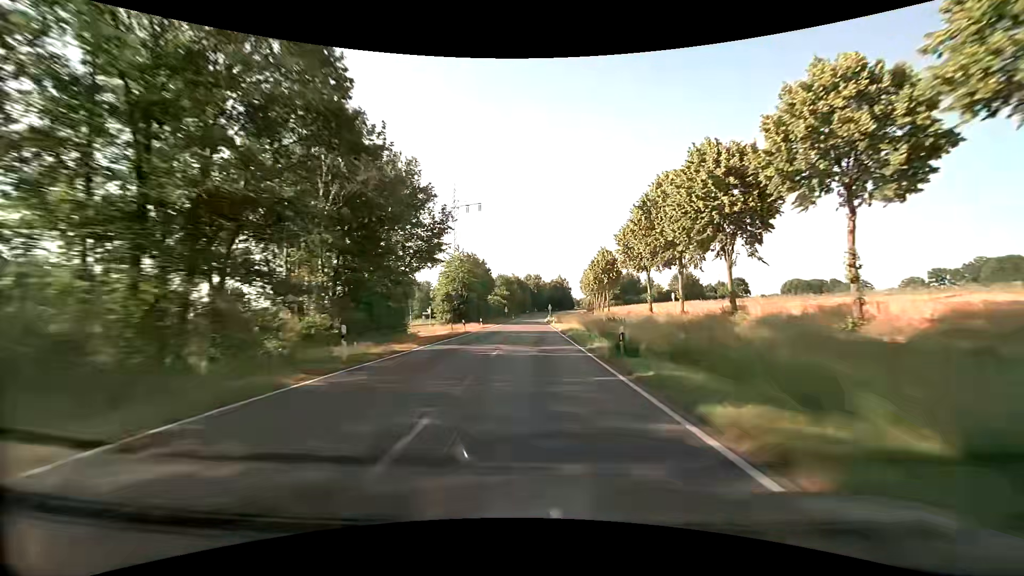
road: secondary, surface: asphalt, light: Day
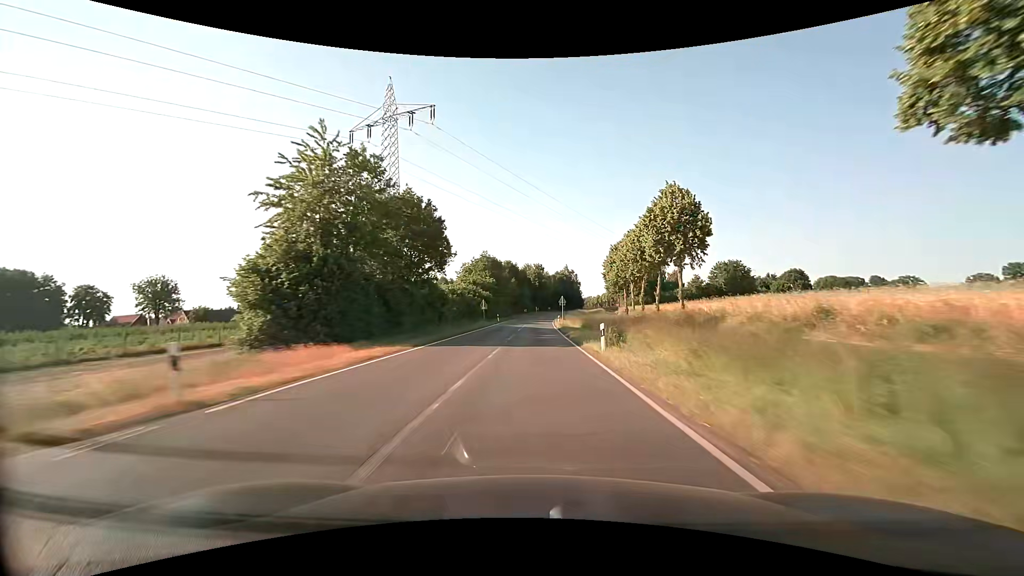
(0.0, +47.4) m; 0°
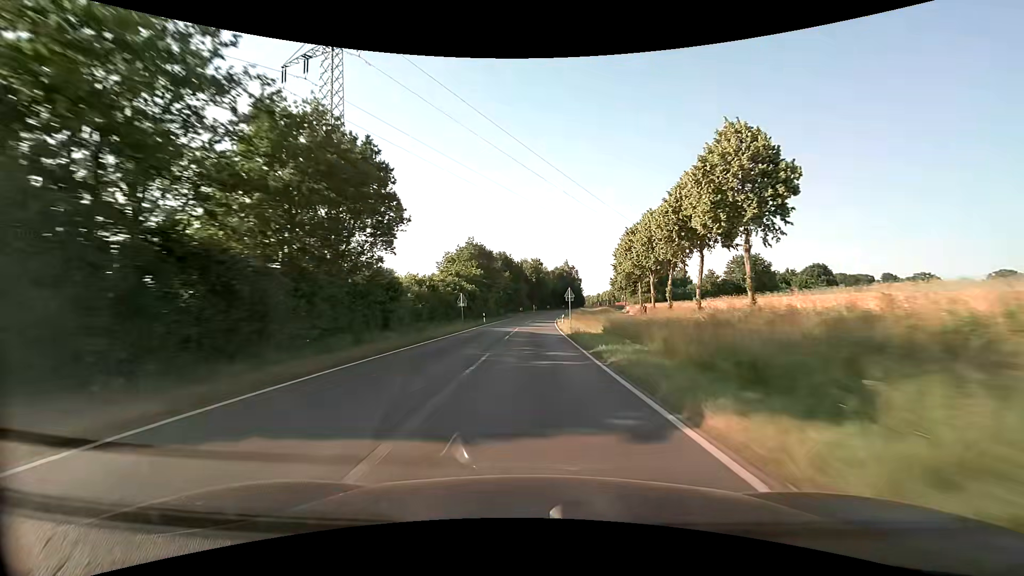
(0.0, +15.8) m; 0°
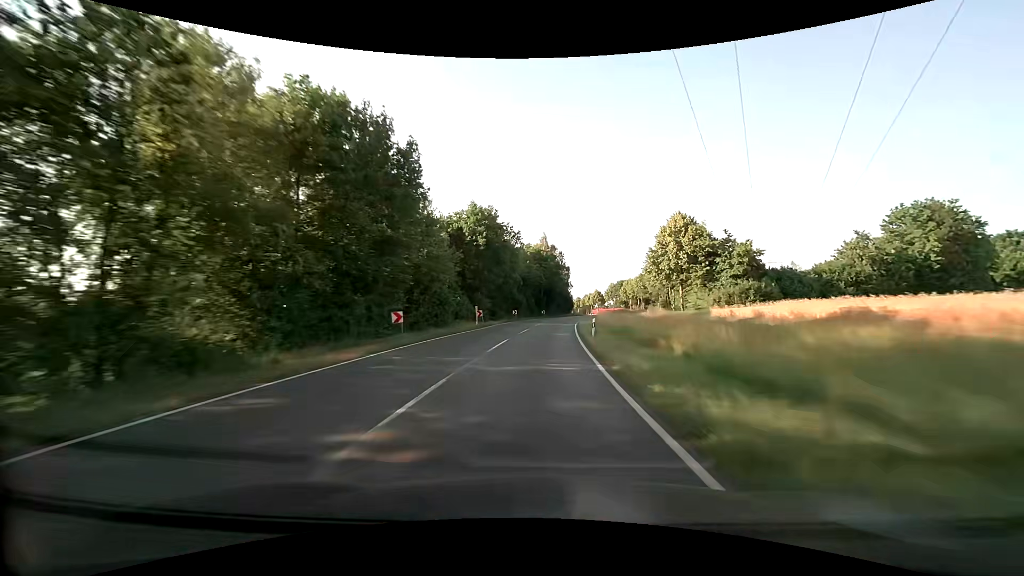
(+1.9, +78.8) m; +4°
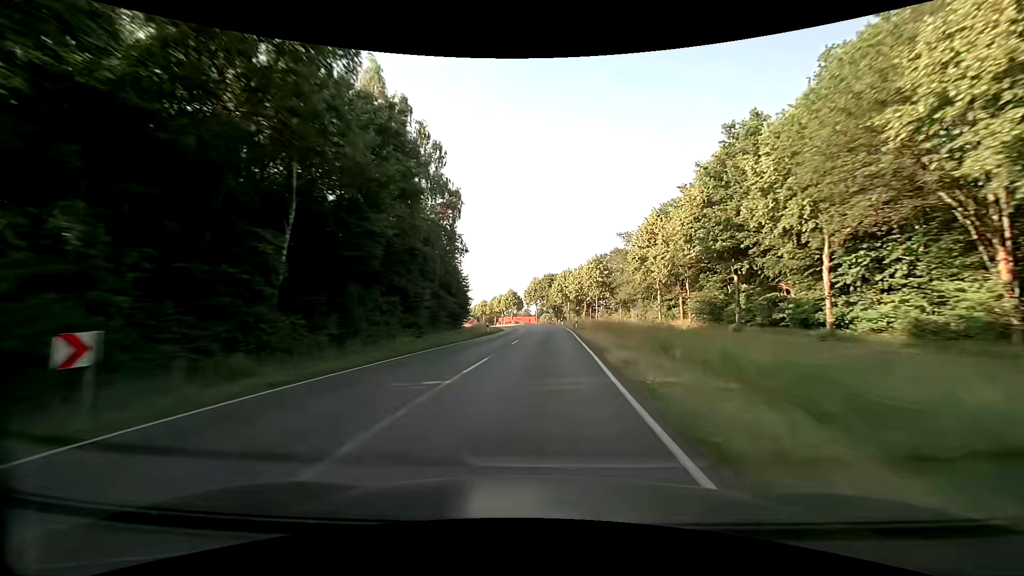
(+6.7, +78.1) m; +10°
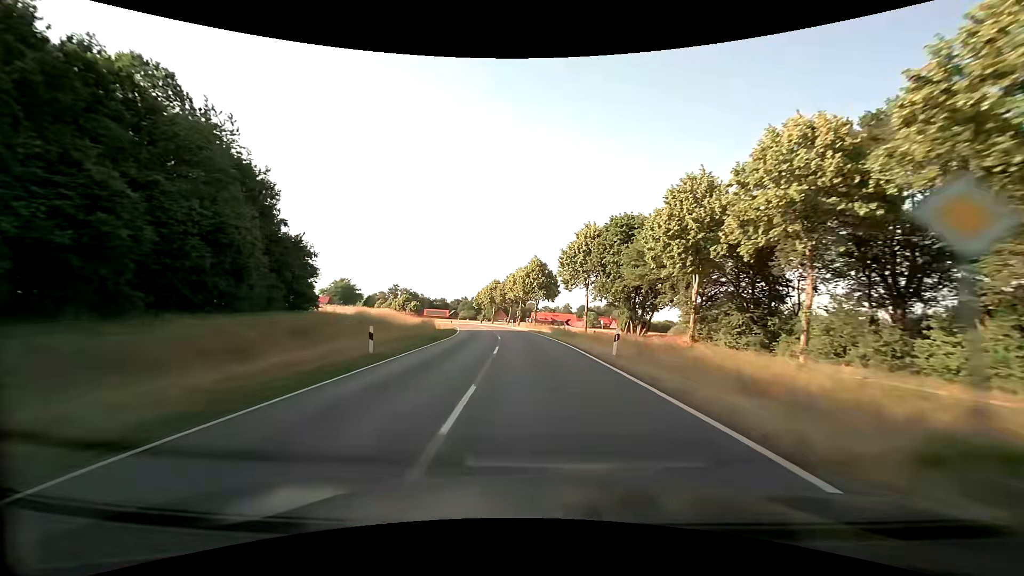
(+0.5, +78.7) m; -4°
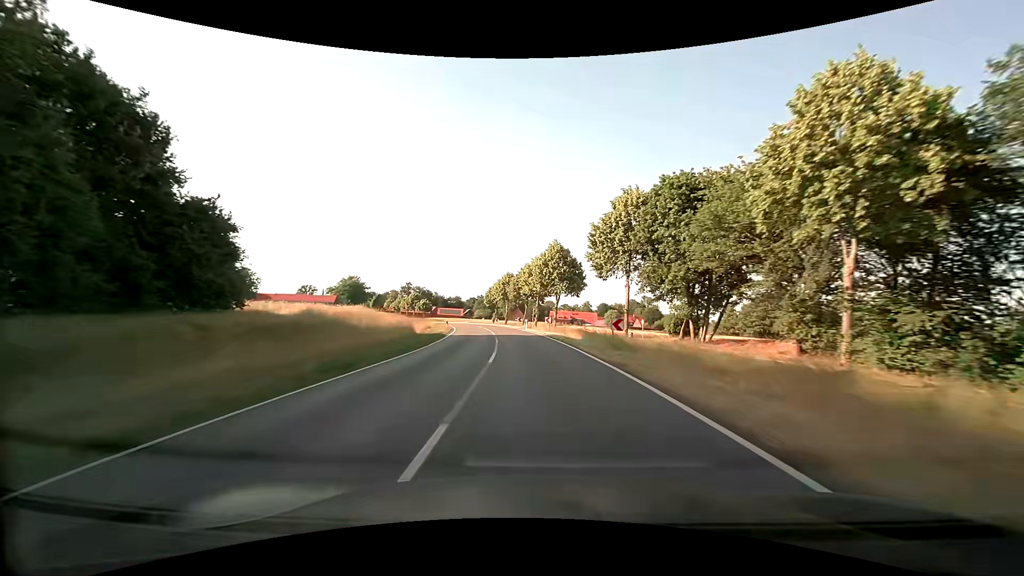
(-0.3, +15.8) m; -2°
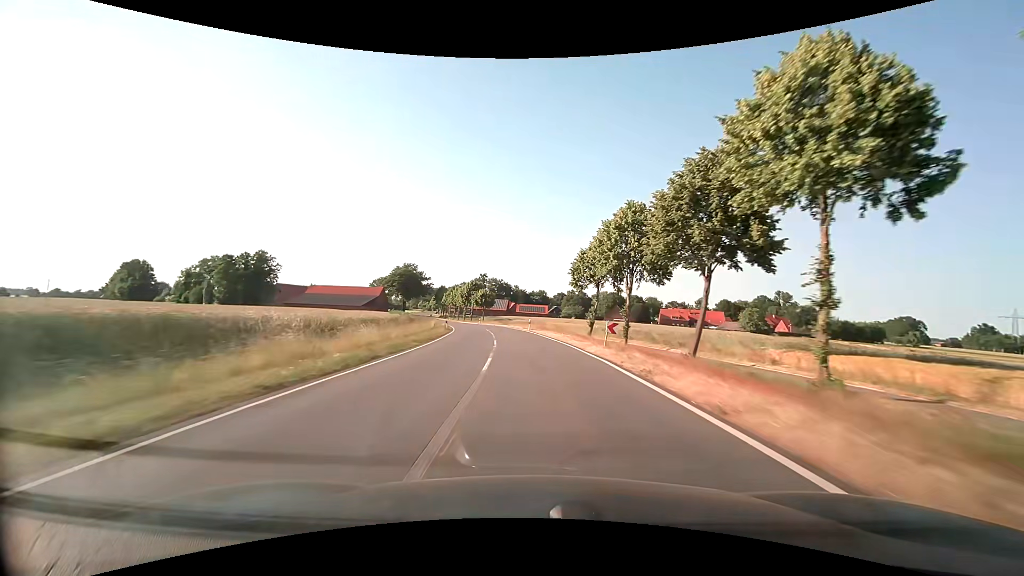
(-5.7, +63.1) m; -10°
(0, +10) (-1, +20) (-1, +30) (-2, +40) (-3, +50) (-5, +60) (-7, +70) (-9, +79) (-11, +89) (-13, +99) m
